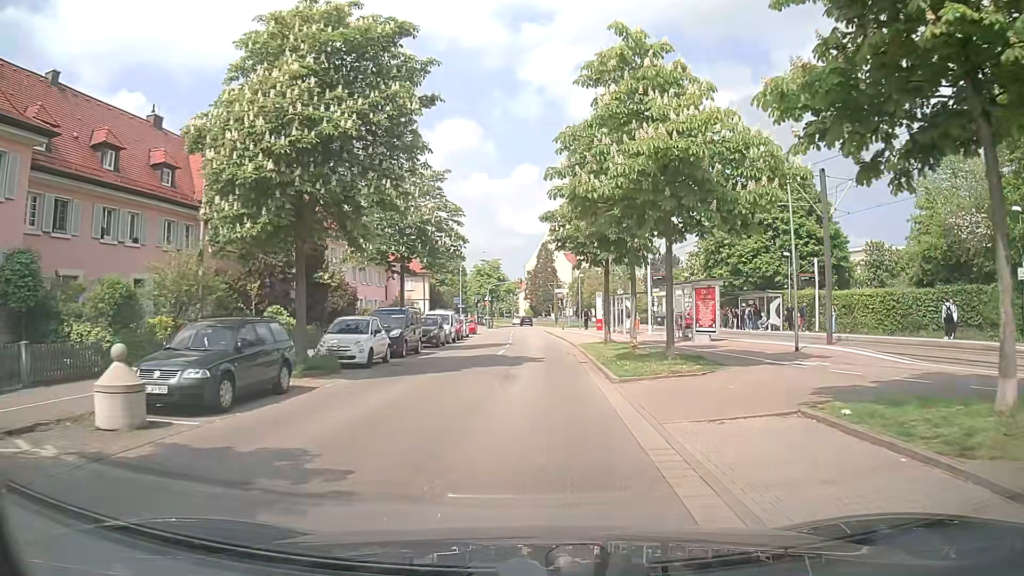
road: residential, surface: asphalt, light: Day
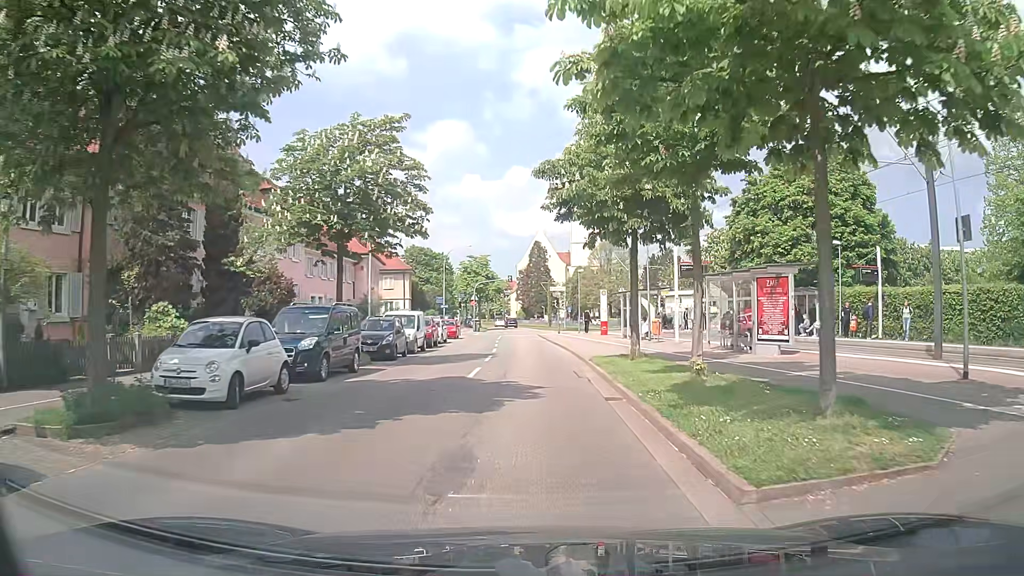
(0.0, +8.9) m; 0°
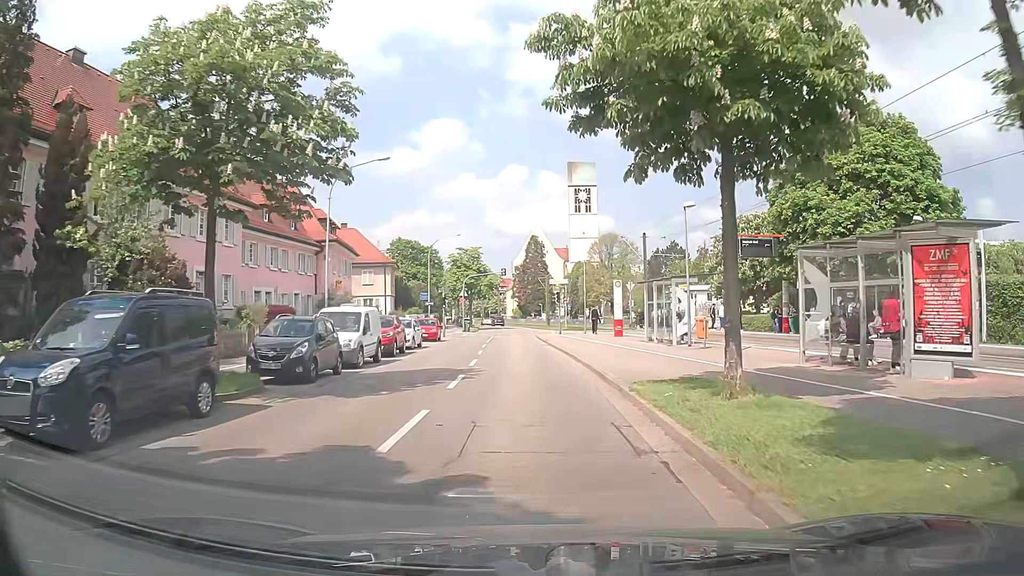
(0.0, +8.9) m; 0°
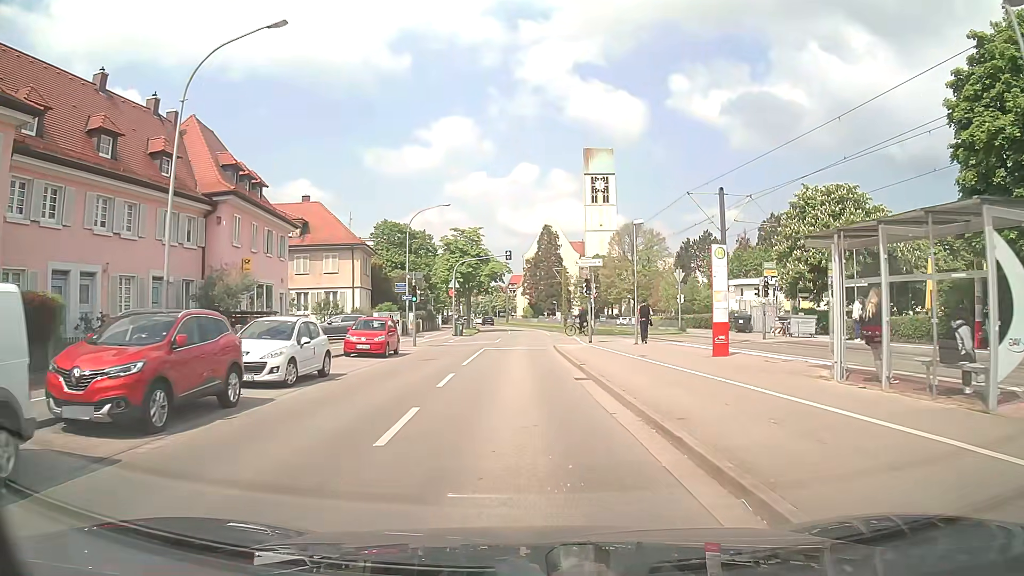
(0.0, +17.7) m; -1°
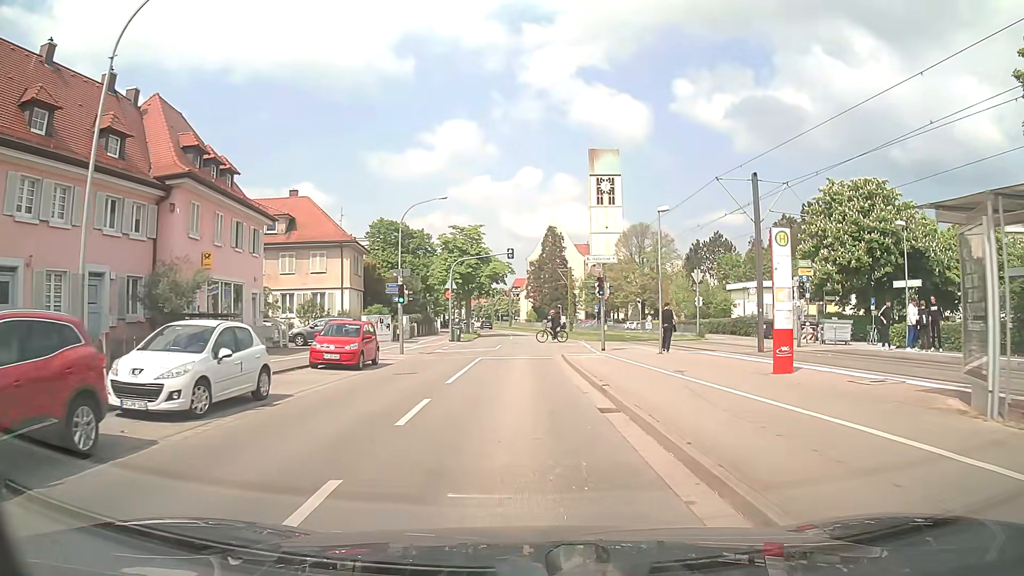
(0.0, +4.4) m; 0°
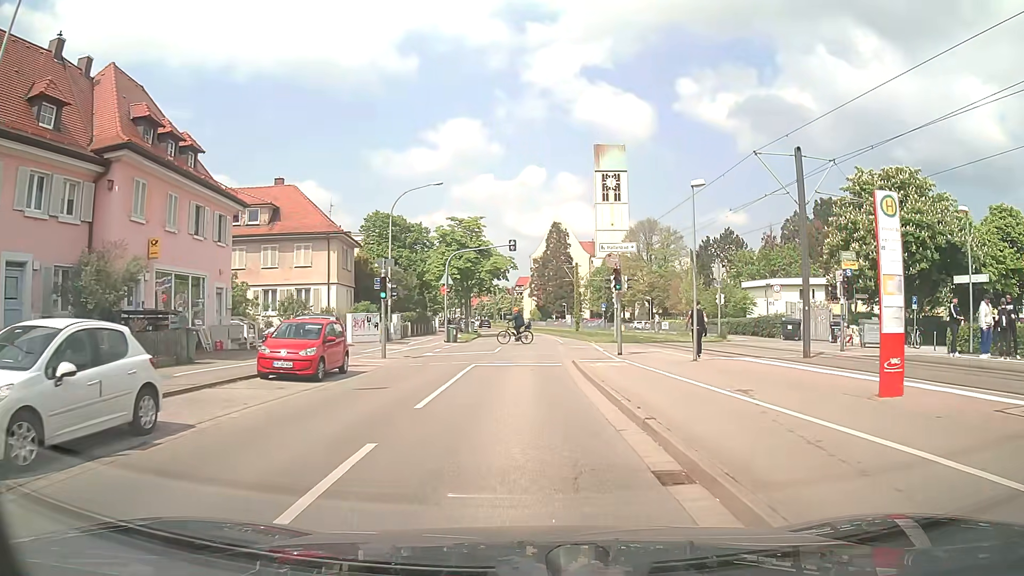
(0.0, +4.4) m; 0°
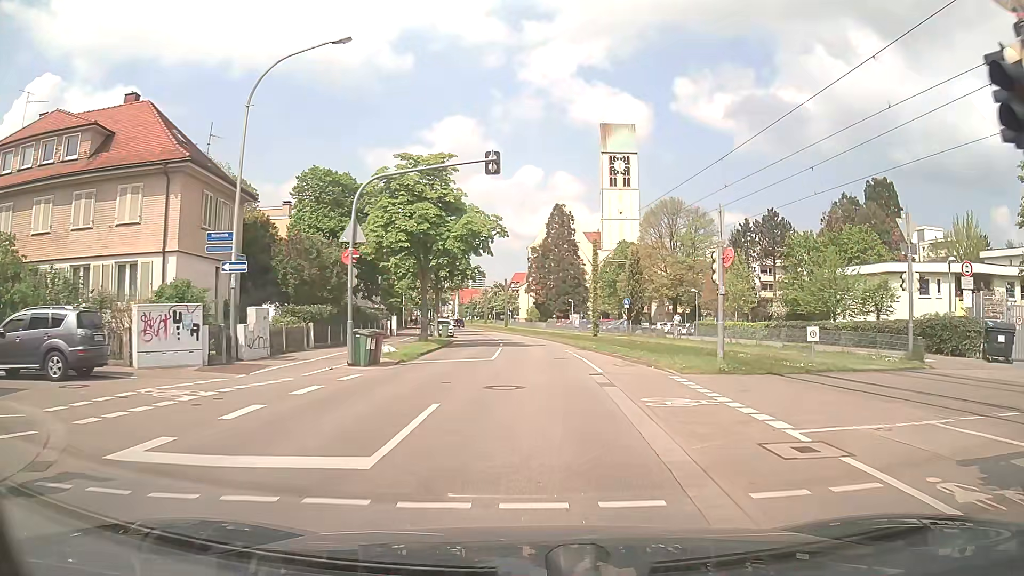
(+0.1, +22.2) m; +1°
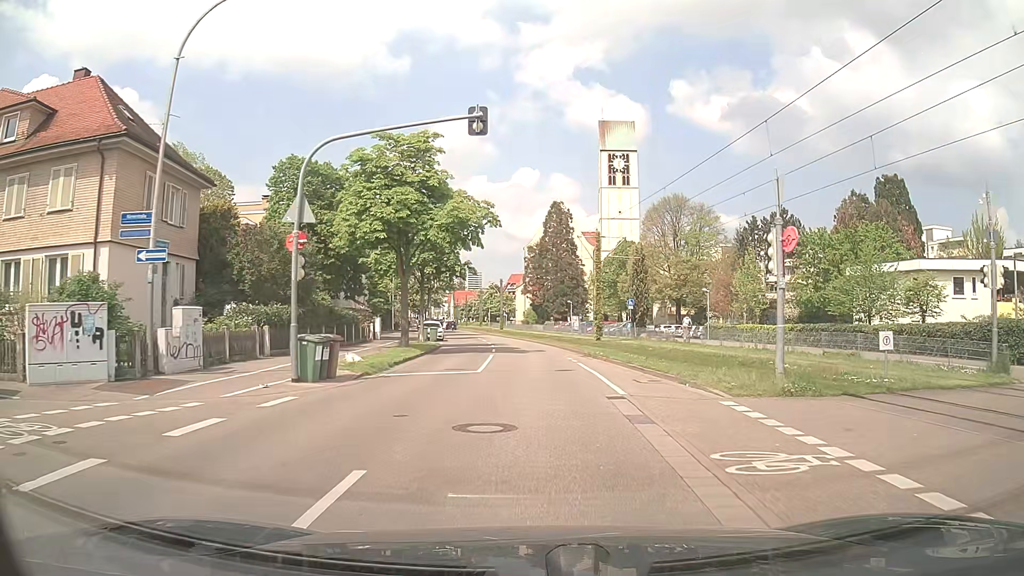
(0.0, +4.6) m; 0°
(0, +10) (0, +20) (0, +30) (0, +40) (-1, +50) (-2, +60) (-3, +70) (-5, +80) (-7, +90) (-8, +99) m
